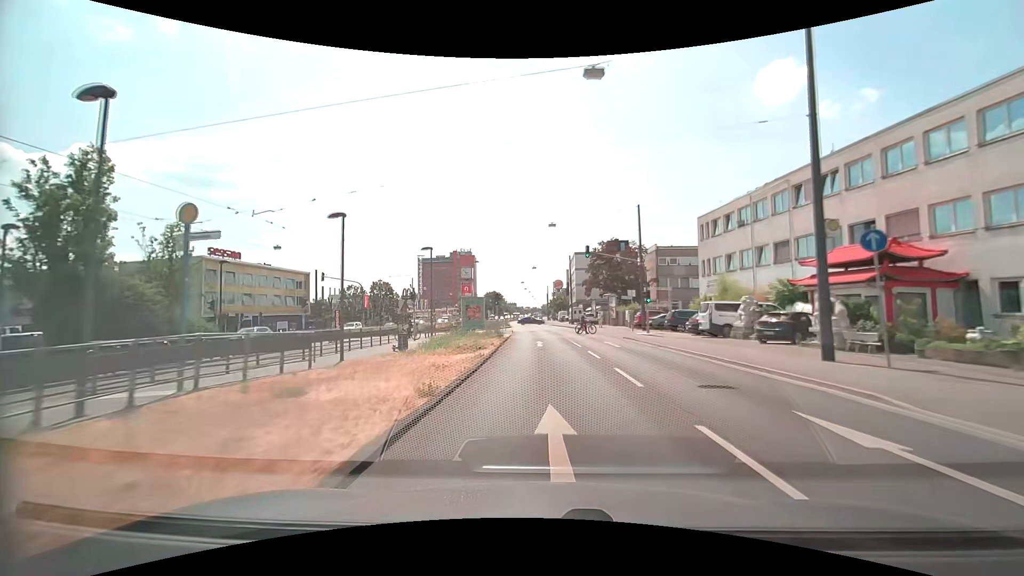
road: primary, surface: asphalt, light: Day
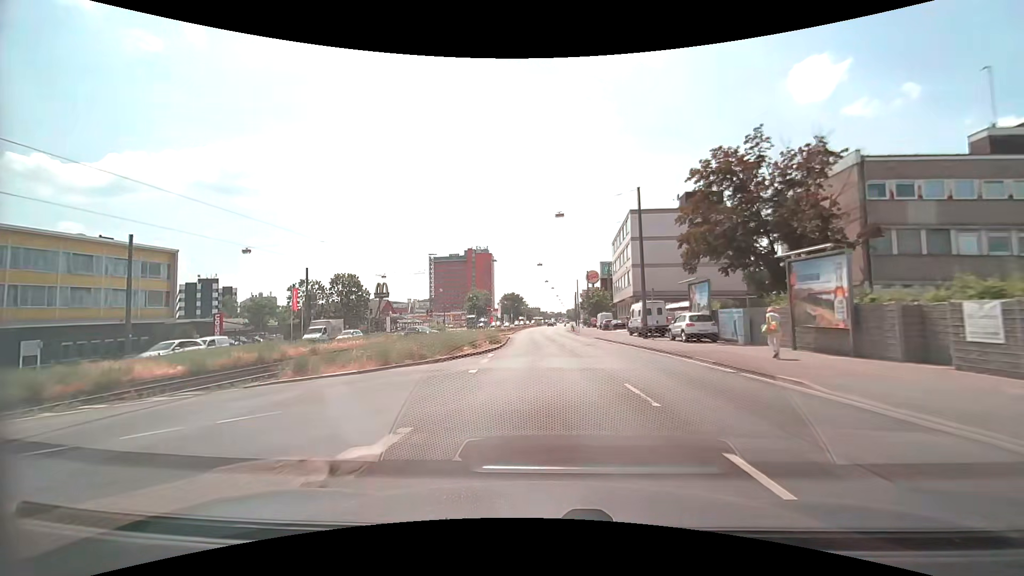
(-1.0, +41.6) m; -3°
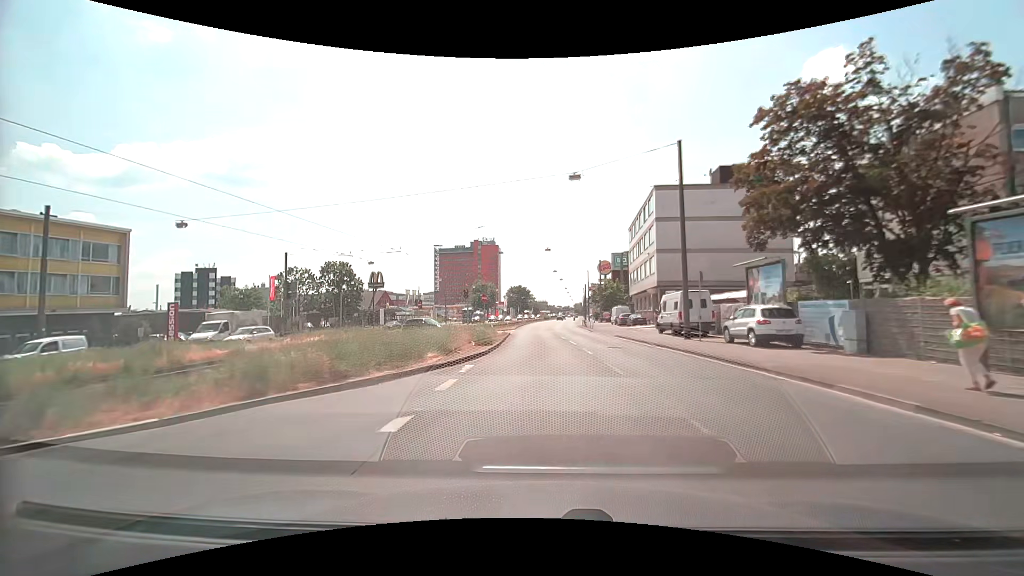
(-0.1, +8.2) m; -1°
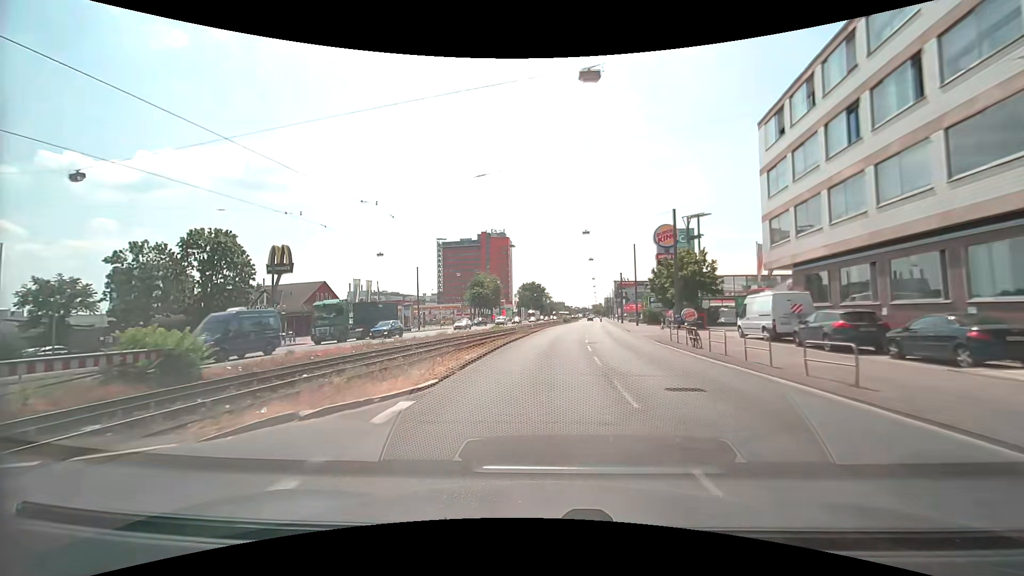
(-0.3, +40.3) m; -2°
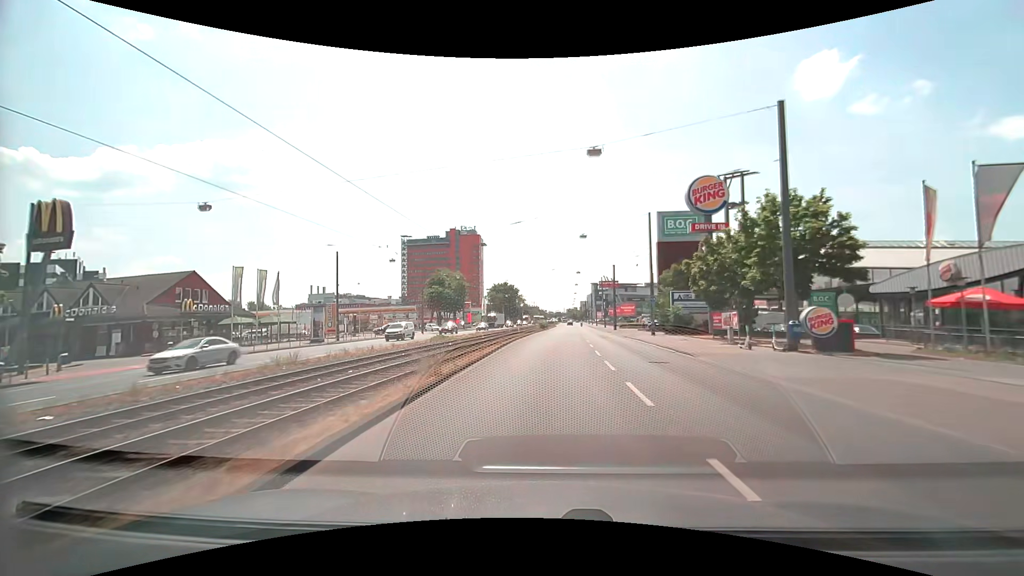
(+0.4, +23.6) m; +3°
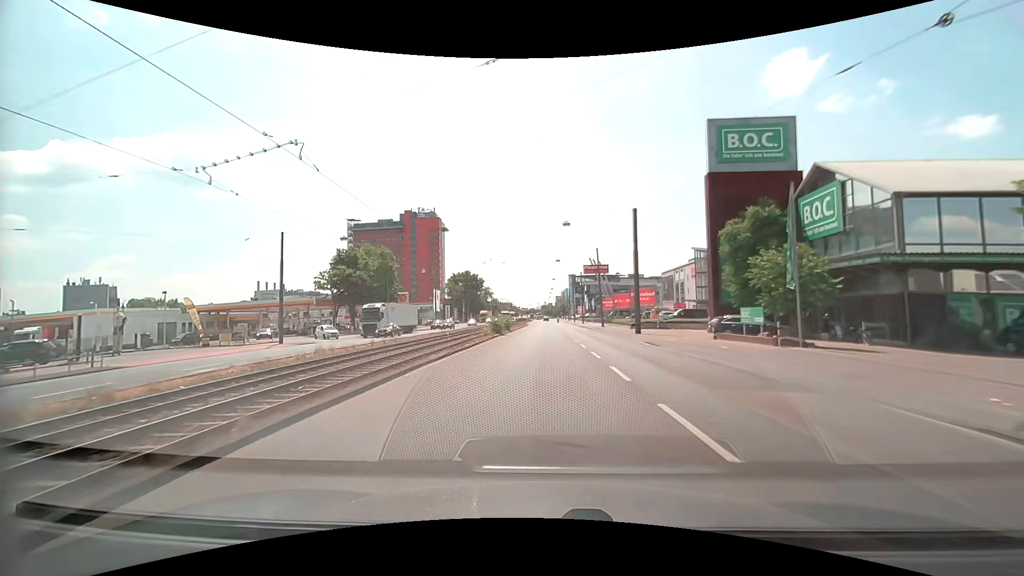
(+1.4, +39.3) m; +3°
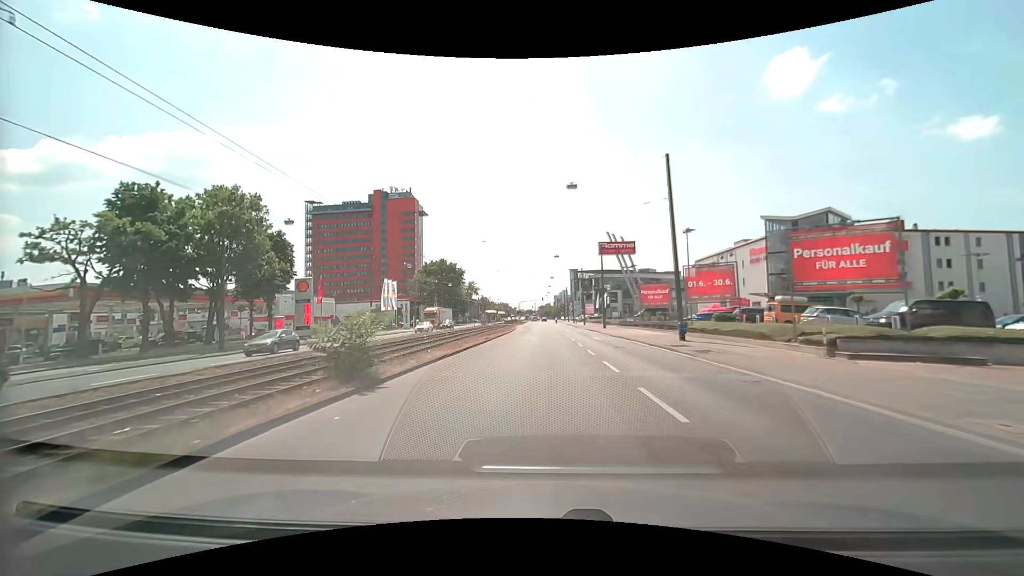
(0.0, +40.2) m; 0°
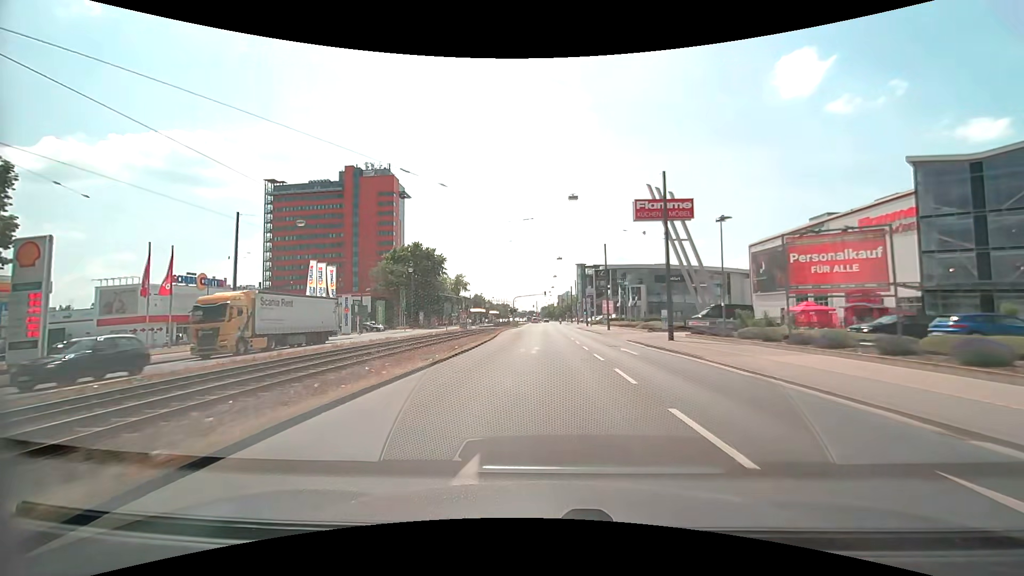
(0.0, +32.0) m; 0°
(0, +10) (0, +20) (0, +30) (0, +40) (0, +50) (0, +60) (0, +70) (0, +80) (0, +90) (+1, +100) m
